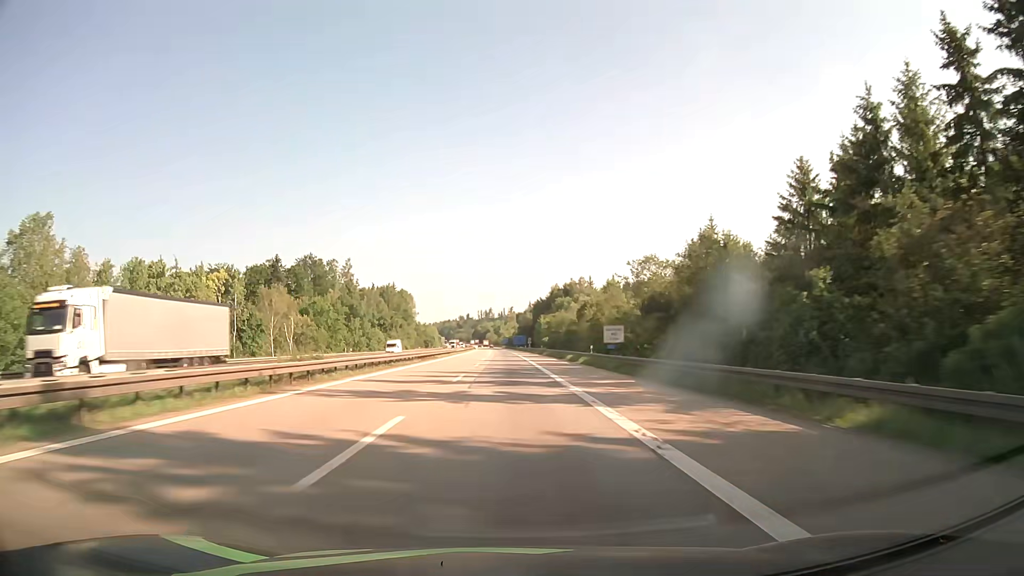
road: motorway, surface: asphalt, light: Day
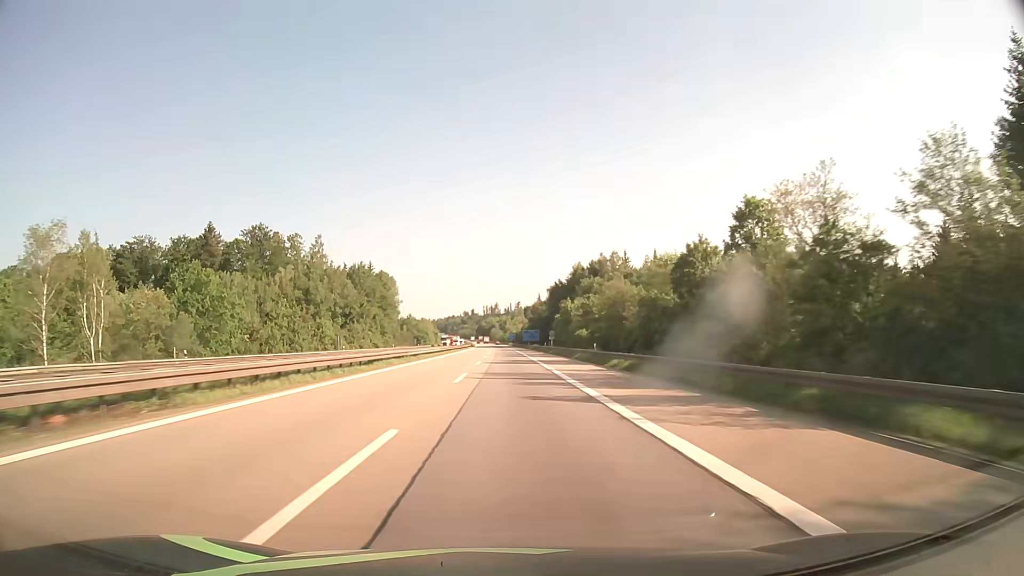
(-0.3, +55.9) m; -1°
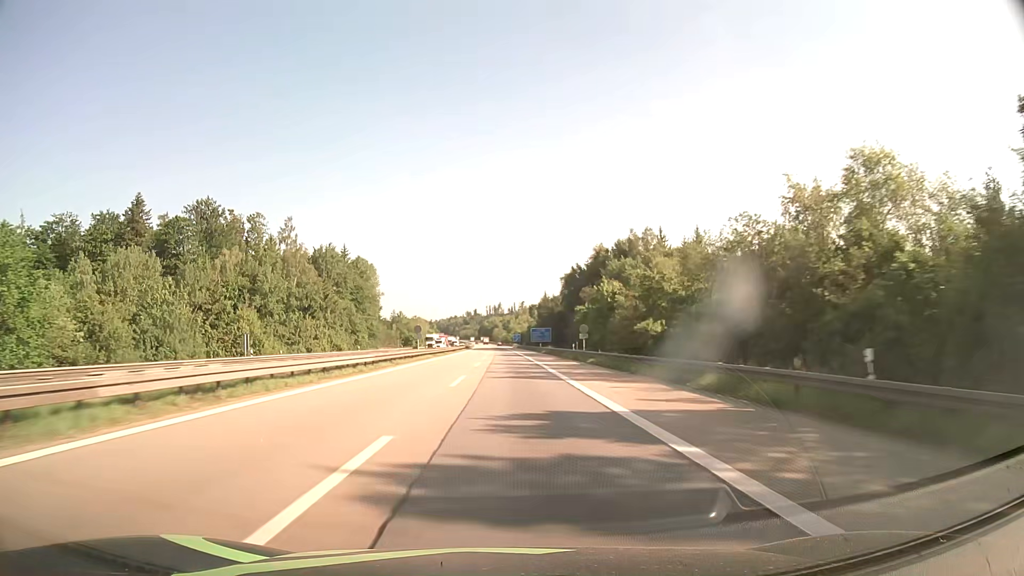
(0.0, +36.8) m; 0°
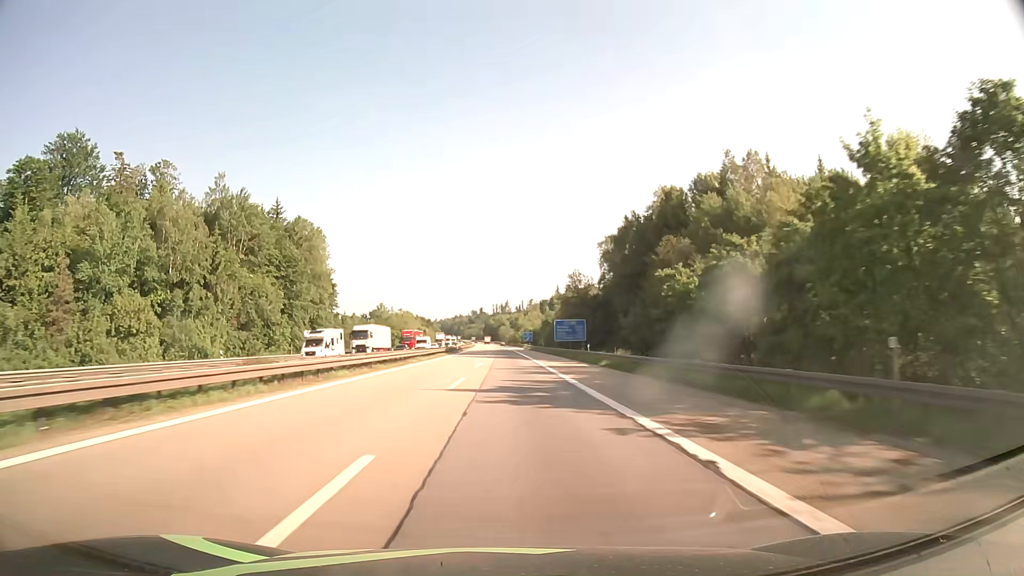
(-0.4, +55.4) m; -1°
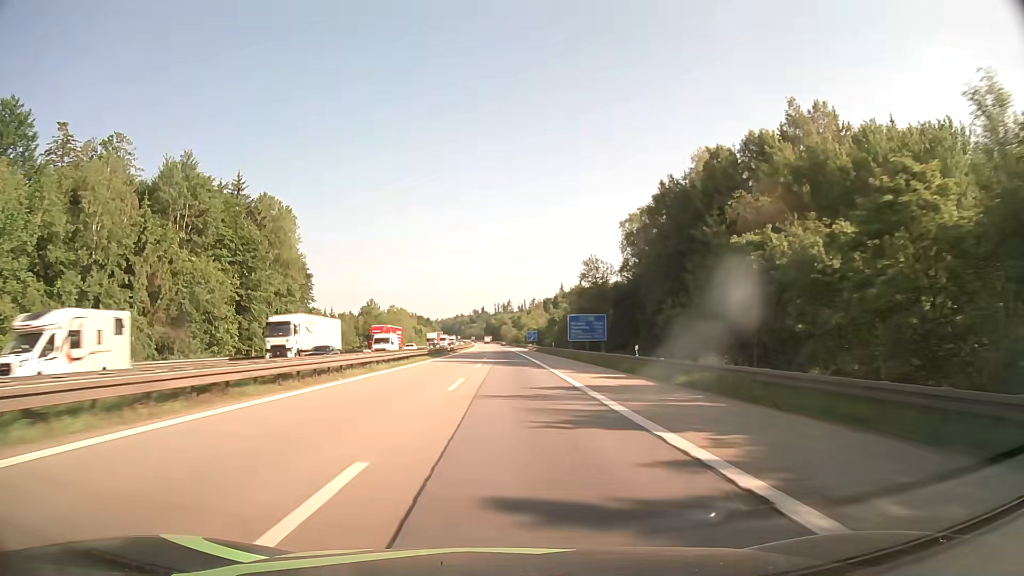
(0.0, +18.5) m; 0°
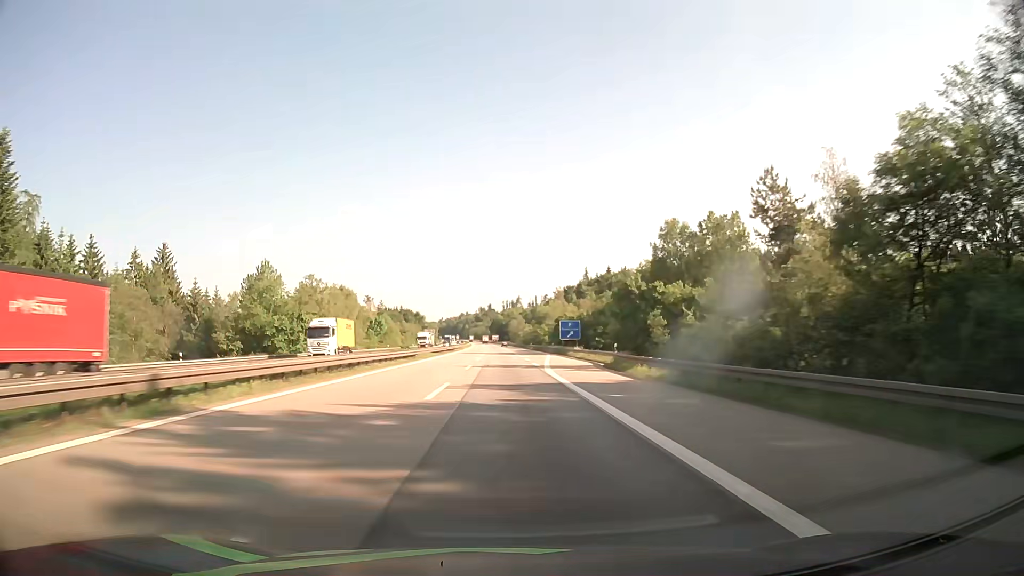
(-0.6, +93.0) m; 0°
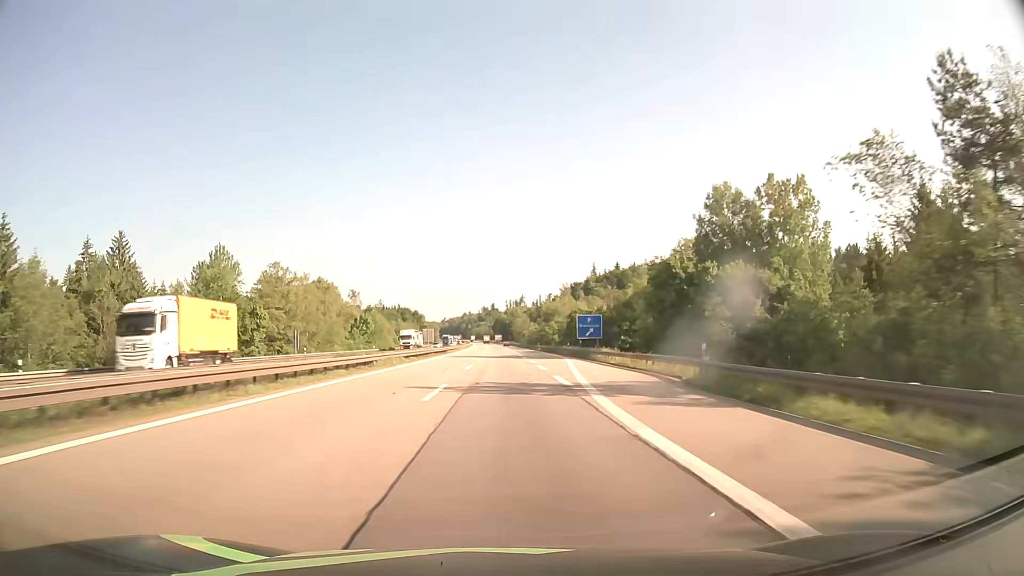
(-0.1, +18.6) m; -1°
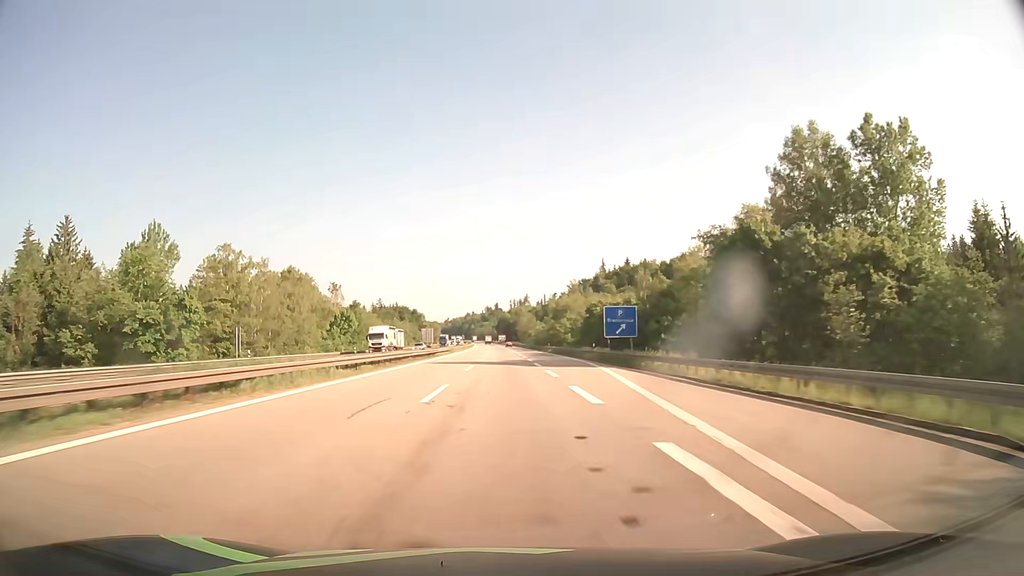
(0.0, +18.6) m; 0°
(0, +10) (0, +20) (0, +30) (0, +40) (0, +50) (-1, +60) (-1, +70) (-1, +80) (-1, +90) (-1, +100) m
